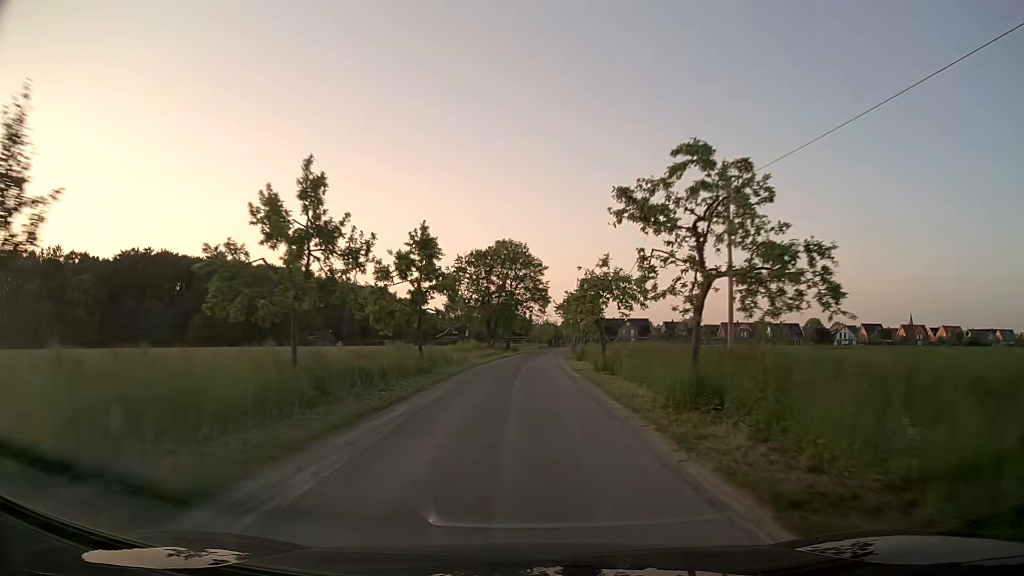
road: unclassified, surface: asphalt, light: Day
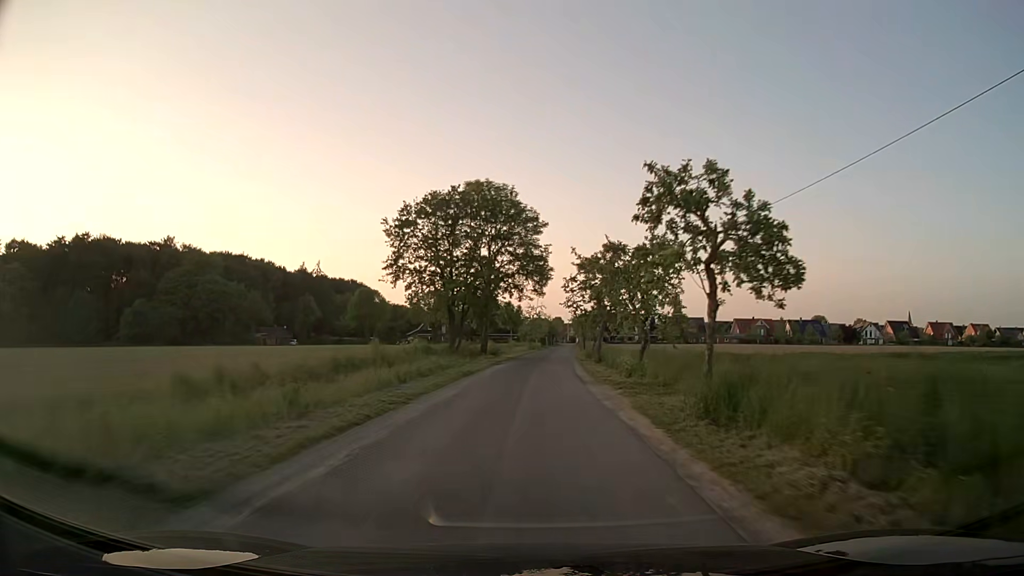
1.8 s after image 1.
(+0.1, +30.7) m; +1°
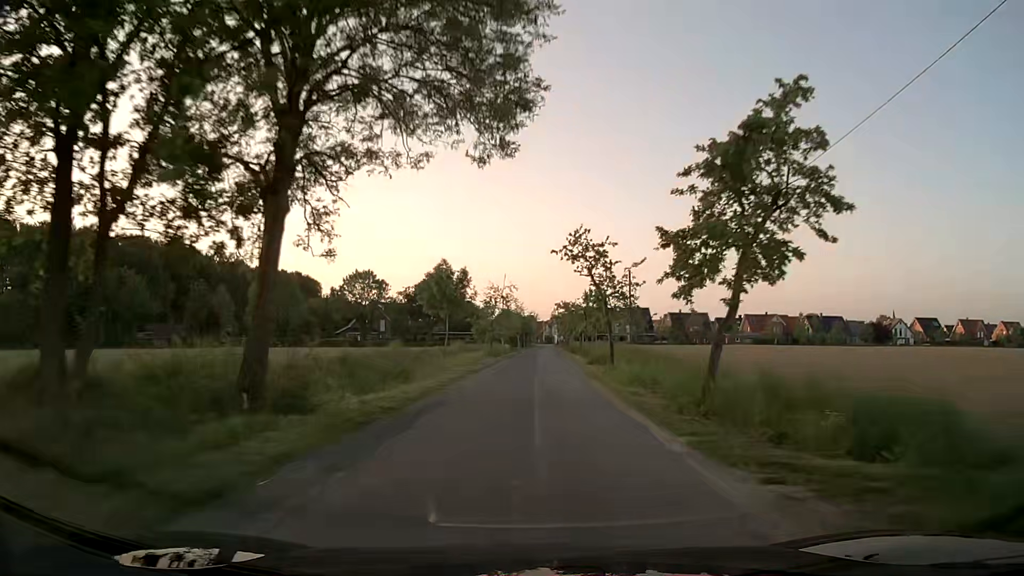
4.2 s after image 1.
(+1.1, +40.3) m; +3°
(0, +10) (0, +20) (0, +30) (+1, +40) (+1, +50) (+1, +60) (+1, +70) (+2, +80) (+2, +90) (+2, +100) m
